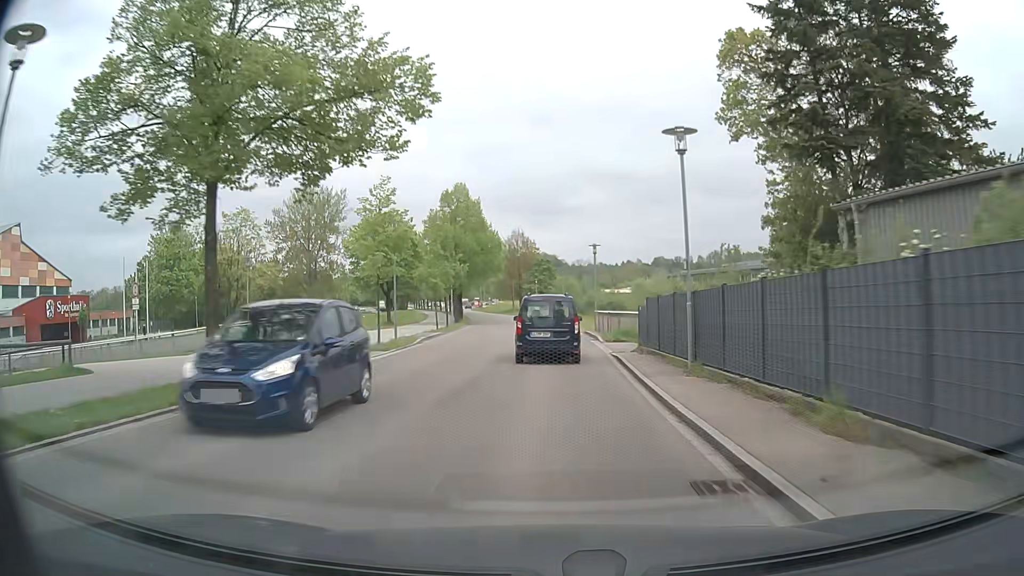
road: tertiary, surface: asphalt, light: Day
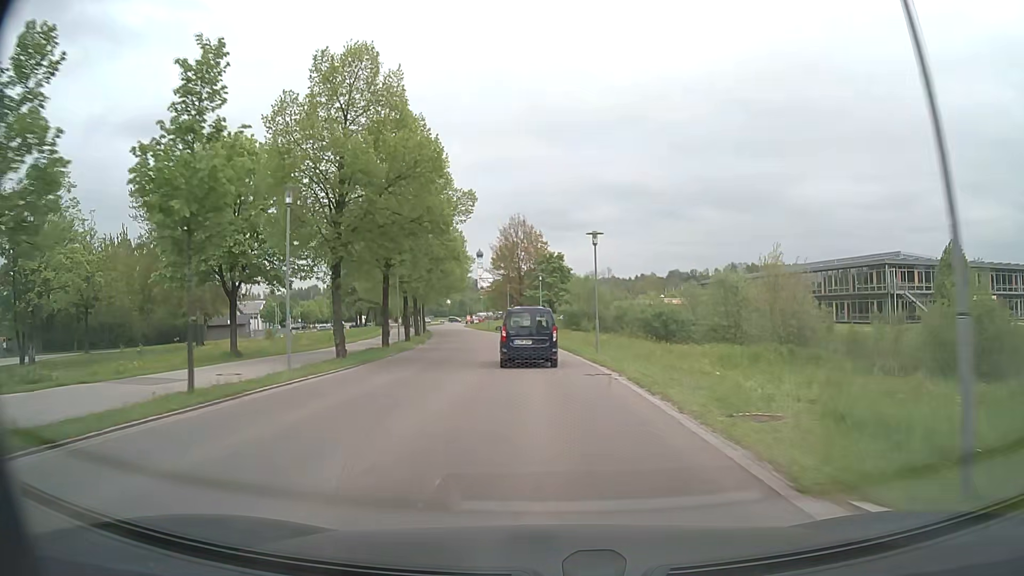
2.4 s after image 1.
(-0.3, +34.3) m; -2°
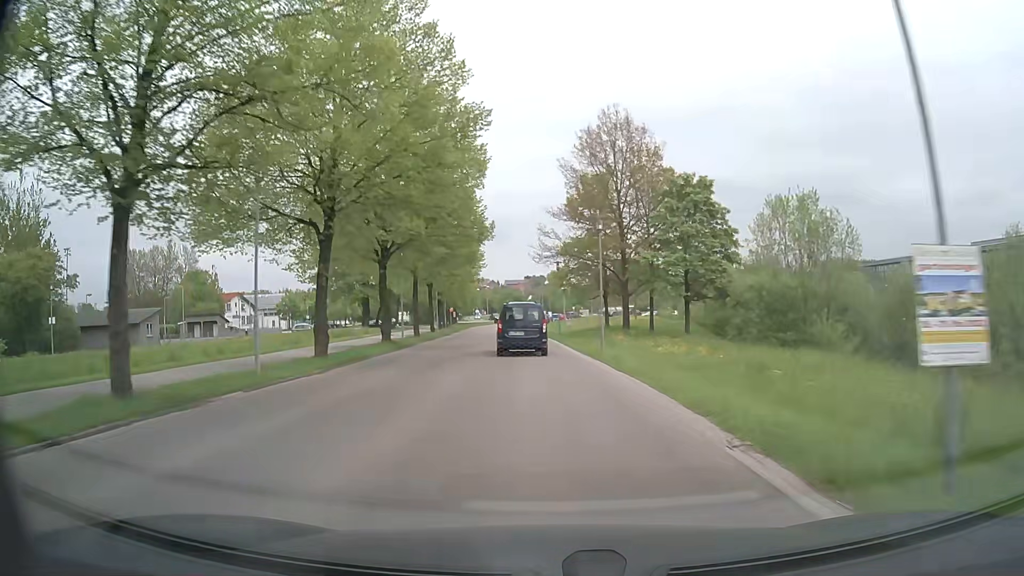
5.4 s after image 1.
(-2.4, +45.8) m; -7°
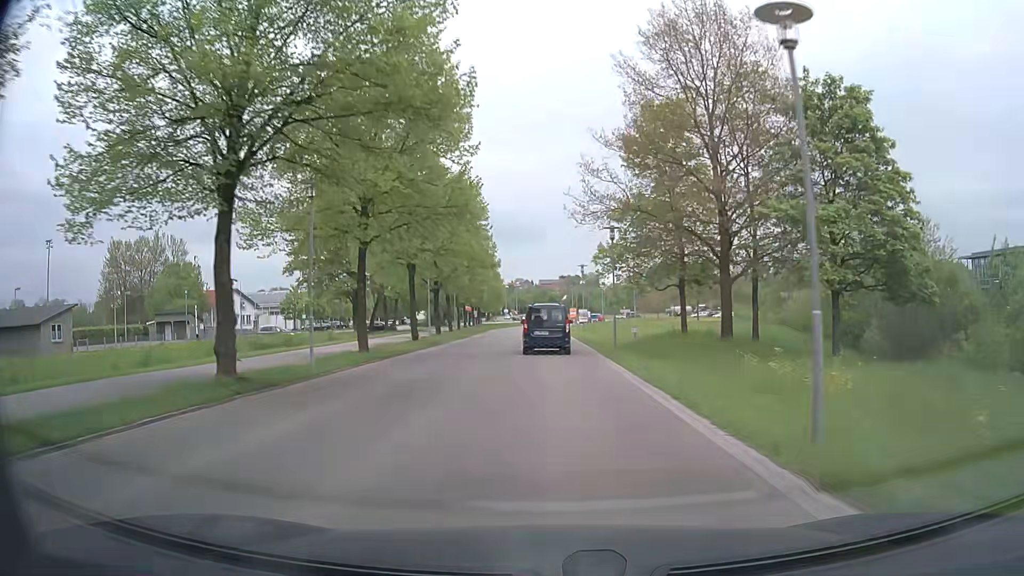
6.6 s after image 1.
(-0.5, +18.0) m; -3°
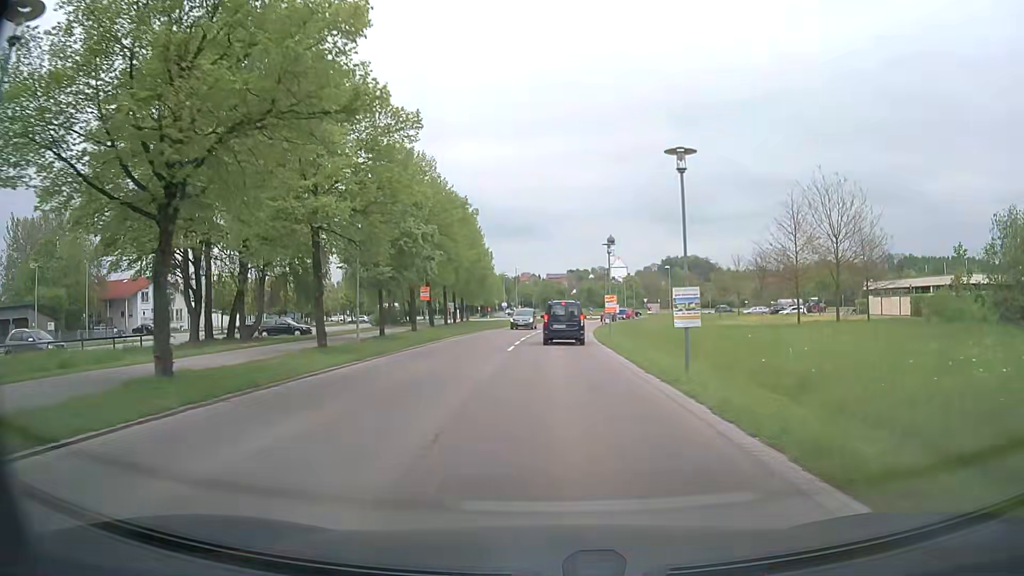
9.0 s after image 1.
(-0.3, +32.5) m; 0°
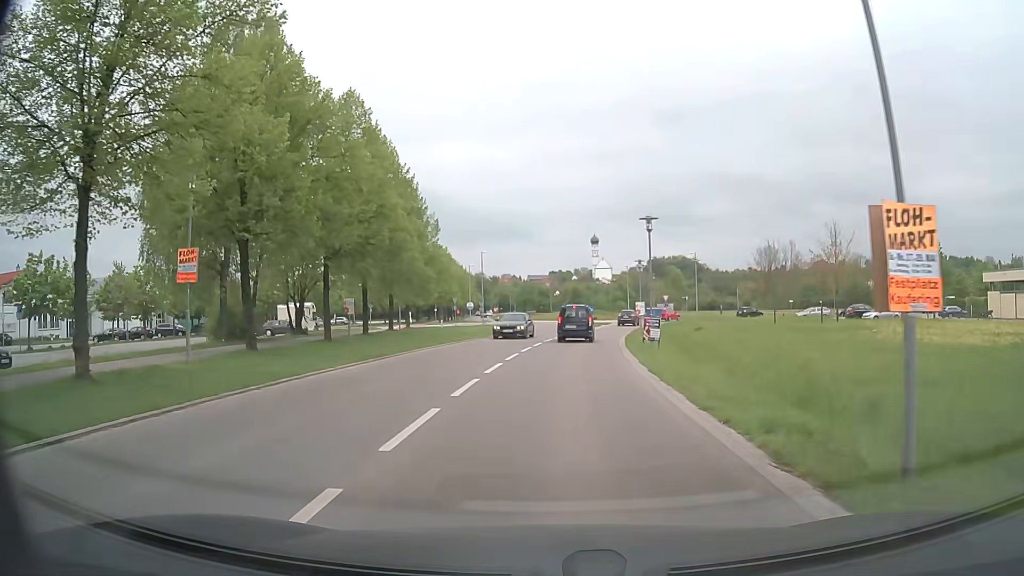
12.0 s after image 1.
(0.0, +30.3) m; +1°
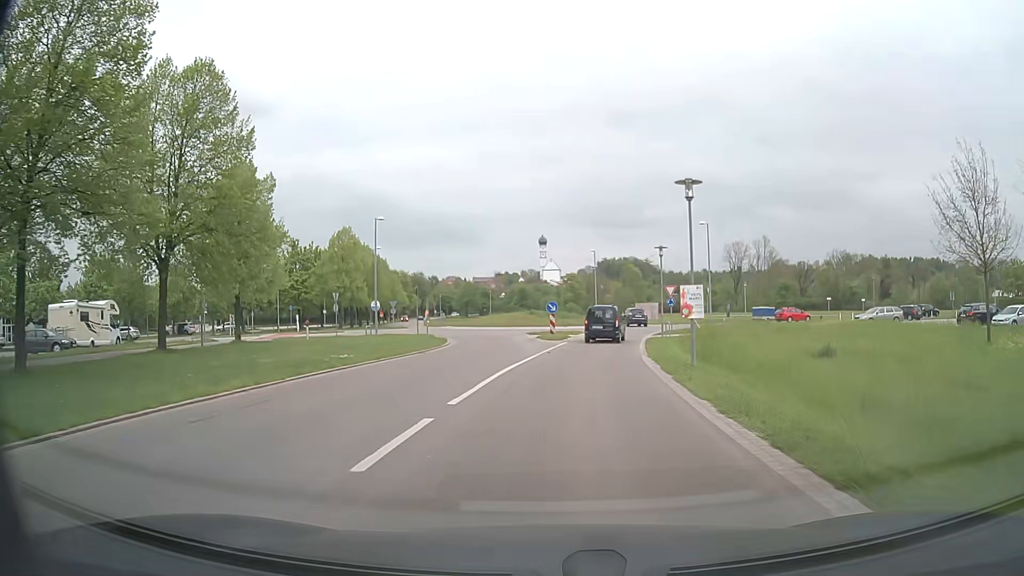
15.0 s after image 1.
(+0.8, +28.1) m; +4°
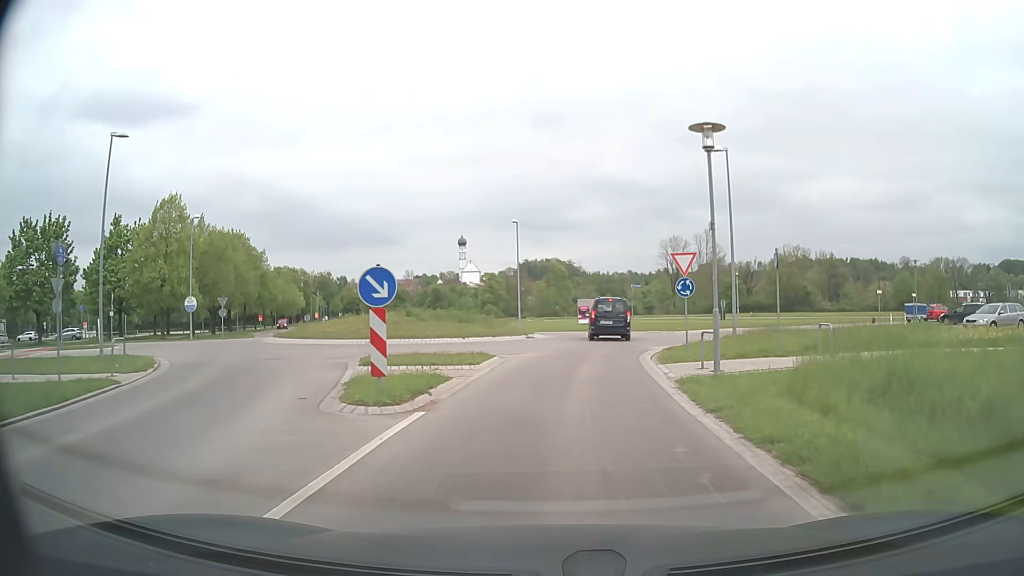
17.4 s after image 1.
(+1.4, +24.3) m; +7°
(0, +10) (+1, +20) (+3, +30) (+1, +40) (-5, +48) (-13, +54) (-20, +61) (-26, +70) (-30, +78) (-34, +88) m
